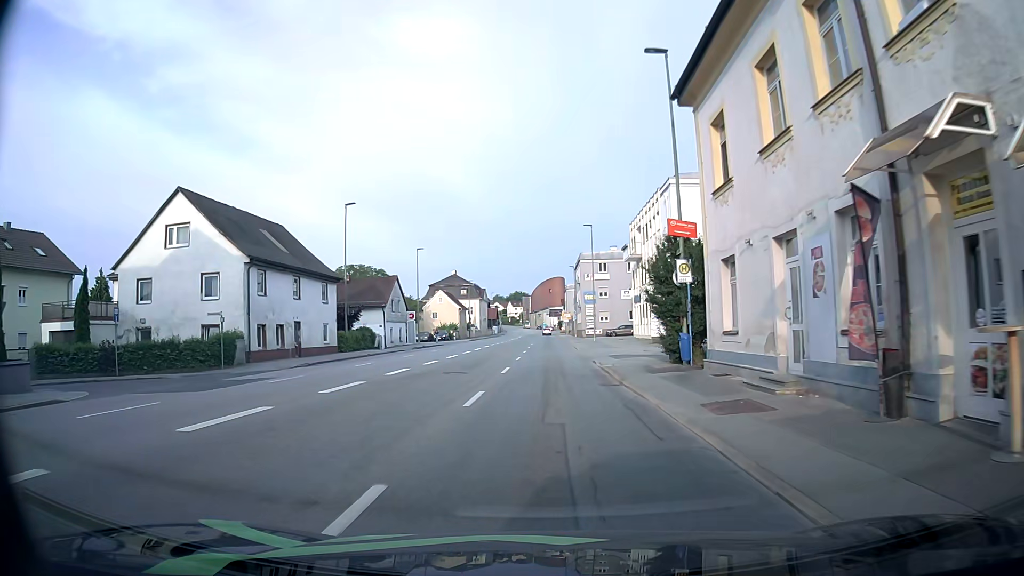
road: tertiary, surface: asphalt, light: Day
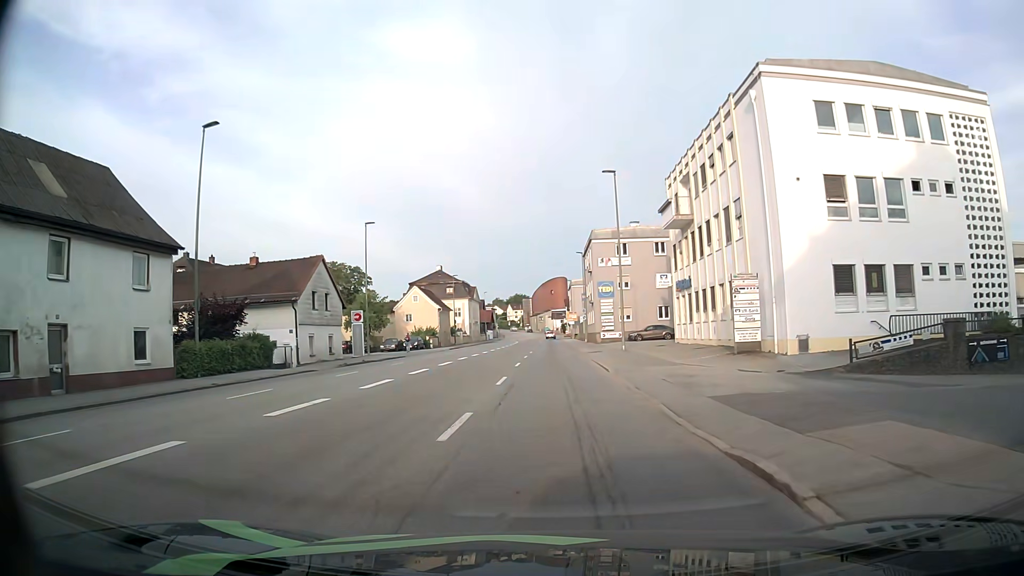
(-0.1, +21.4) m; -1°
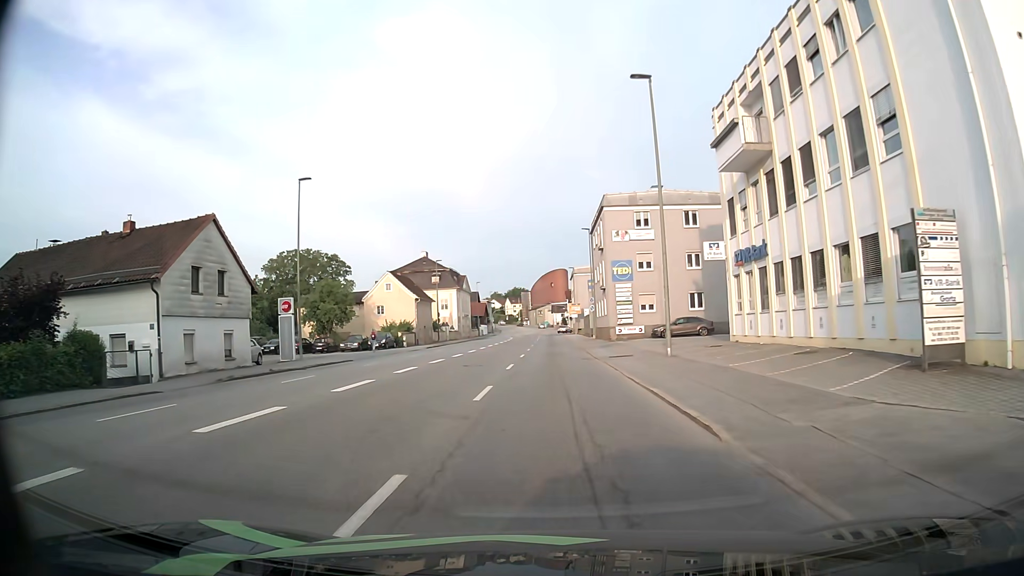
(0.0, +14.4) m; 0°
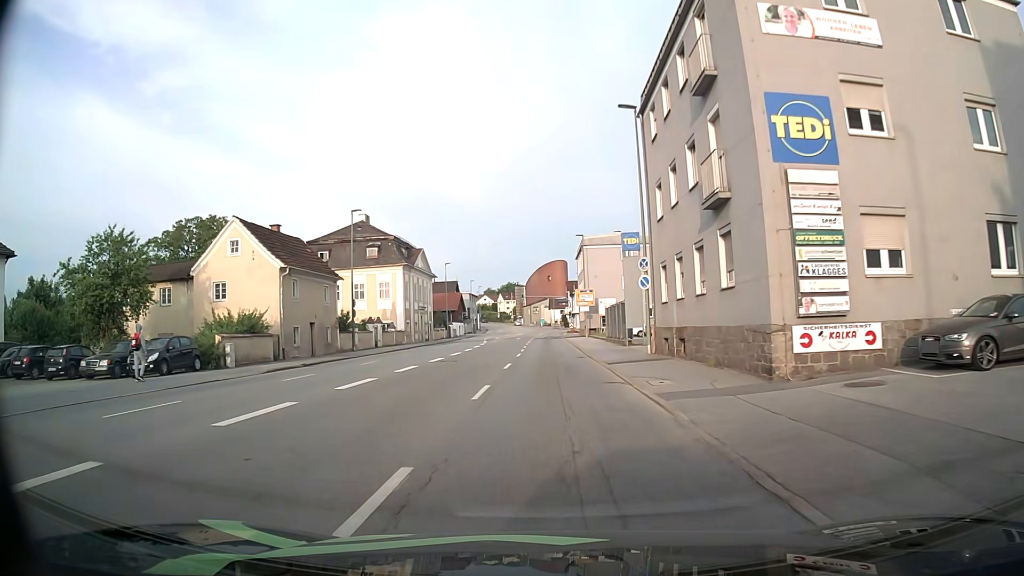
(+0.2, +35.8) m; +1°
(0, +10) (0, +20) (0, +30) (0, +40) (-1, +50) (-1, +60) (-1, +70) (-1, +80) (-1, +90) (0, +100) m
